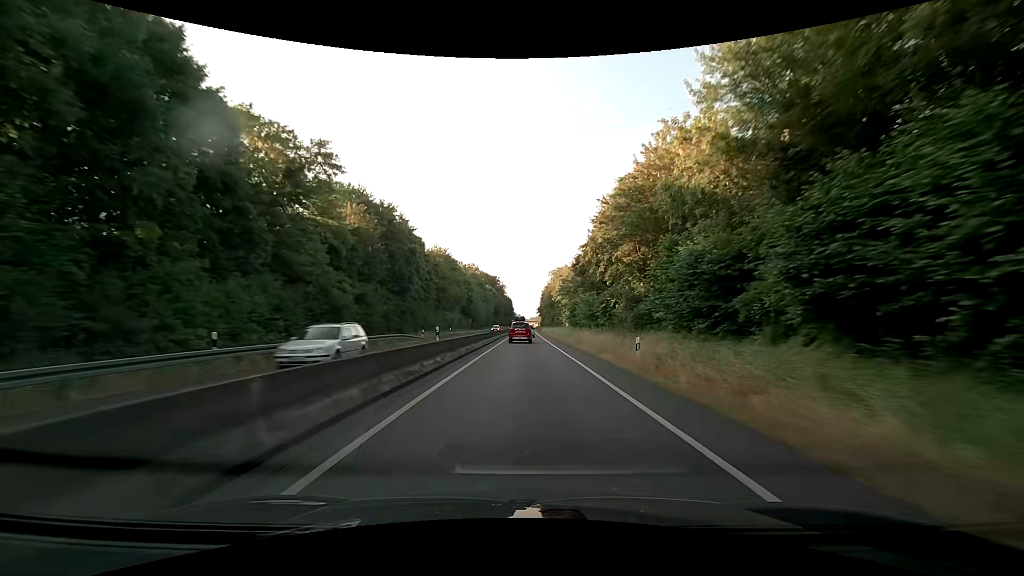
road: trunk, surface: asphalt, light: Day
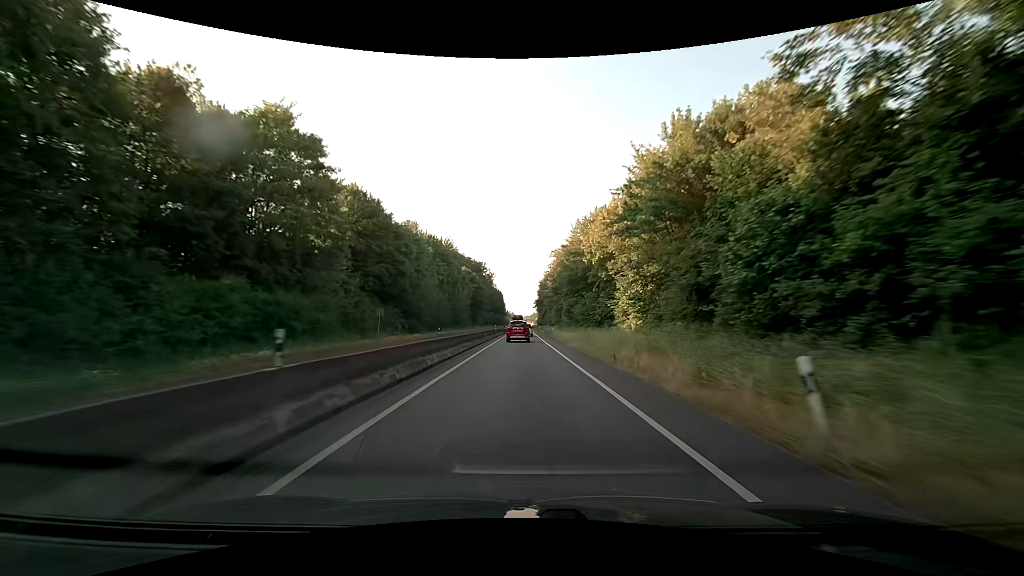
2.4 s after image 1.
(+0.4, +58.2) m; +1°
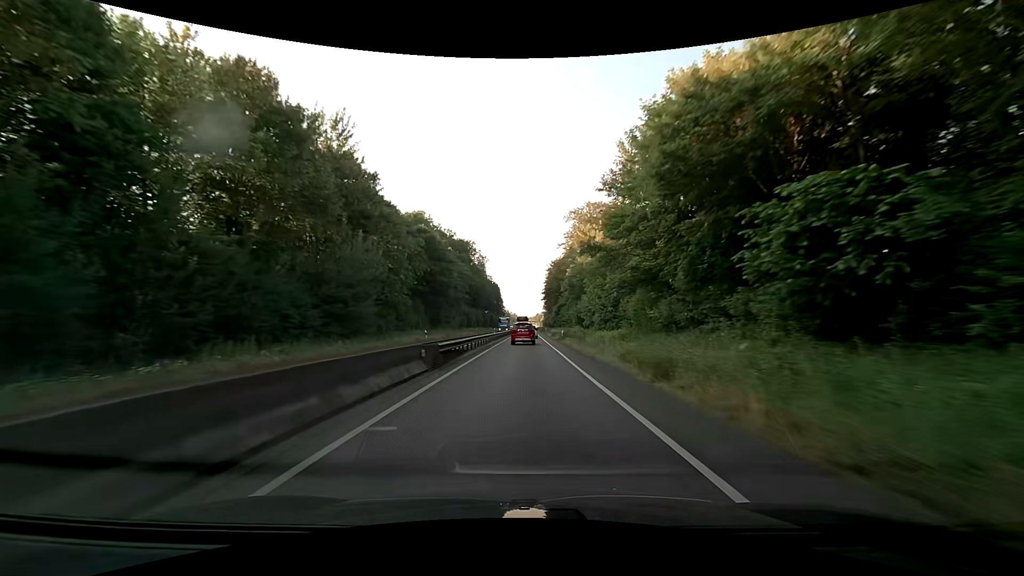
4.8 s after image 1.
(-0.1, +58.4) m; 0°
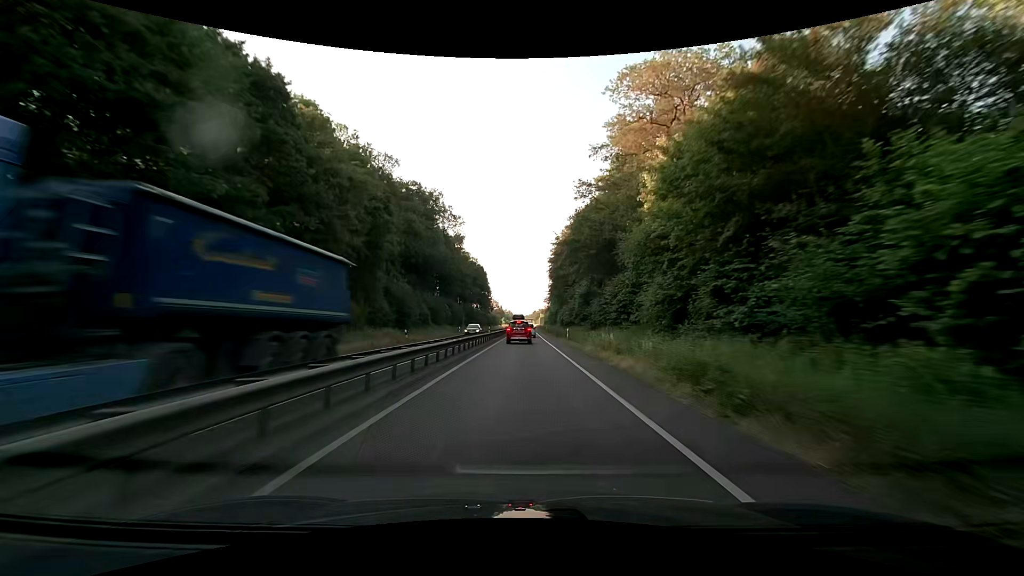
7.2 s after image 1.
(+0.4, +57.4) m; 0°
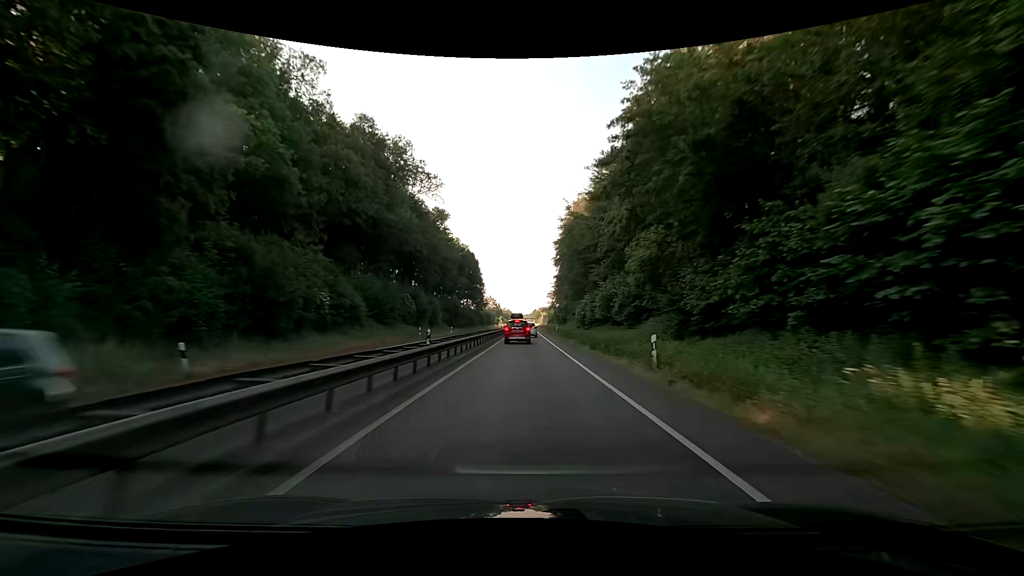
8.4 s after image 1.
(+0.1, +28.3) m; 0°
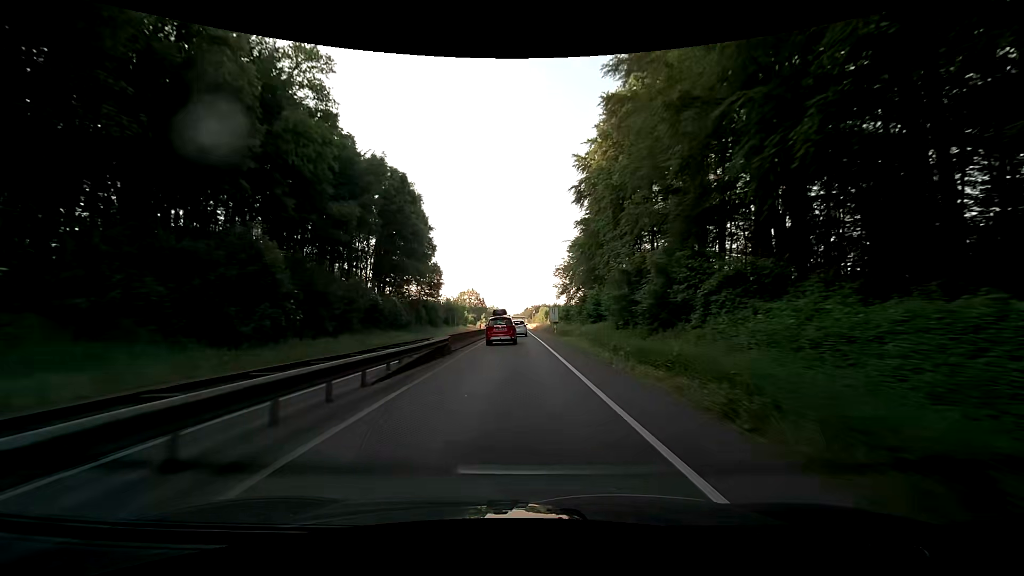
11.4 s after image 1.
(+0.6, +66.8) m; +1°
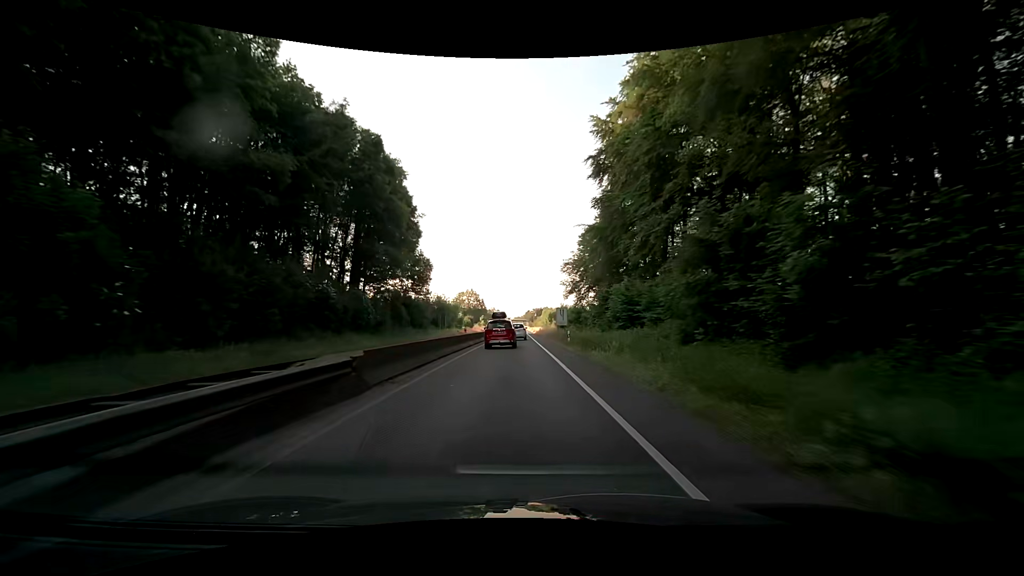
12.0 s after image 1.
(-0.1, +12.5) m; -1°
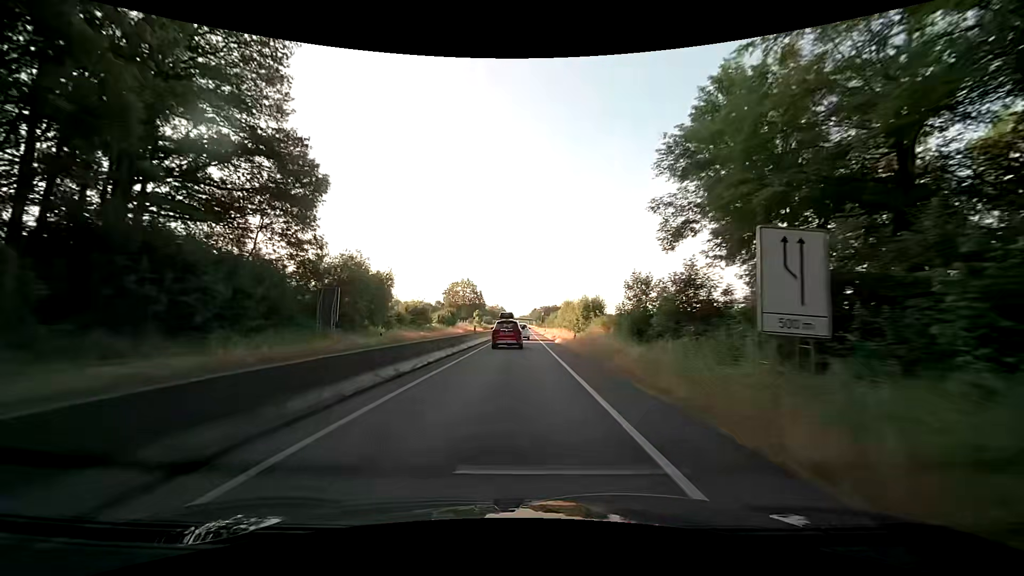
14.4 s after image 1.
(0.0, +47.9) m; 0°
(0, +10) (0, +20) (0, +30) (0, +40) (0, +50) (0, +60) (0, +70) (0, +80) (0, +90) (0, +100) m
